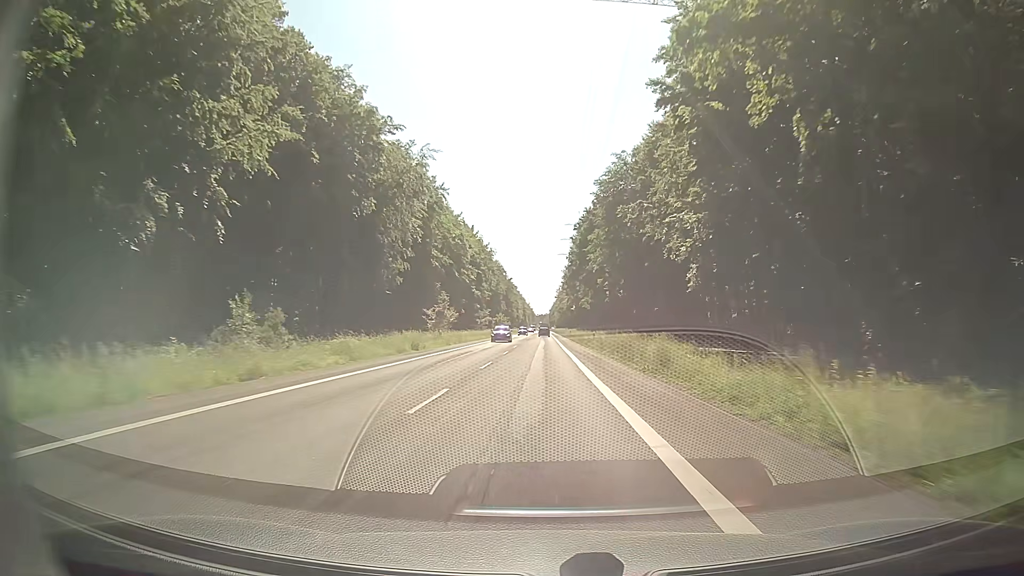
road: secondary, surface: asphalt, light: Day
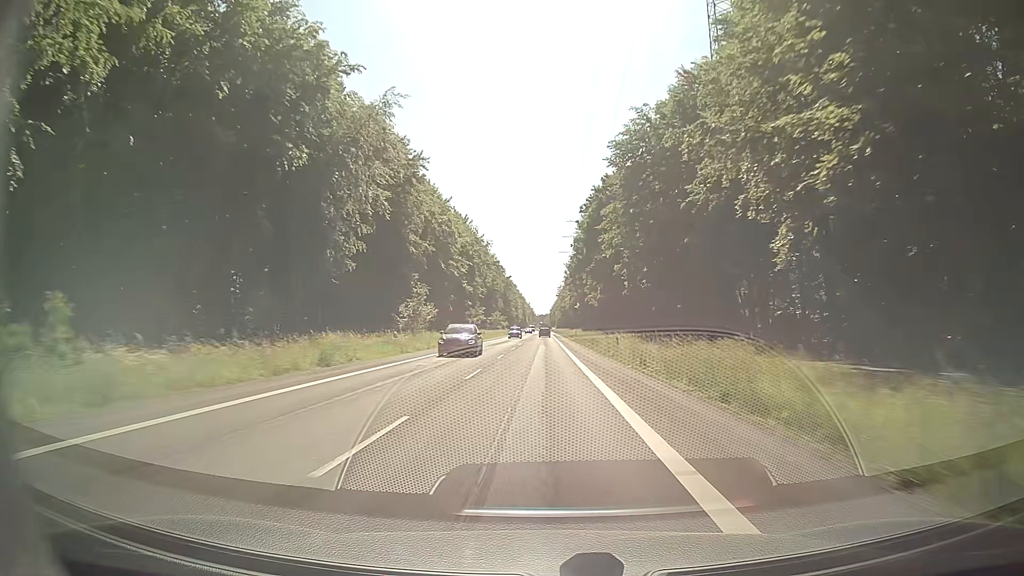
(-0.1, +16.3) m; 0°
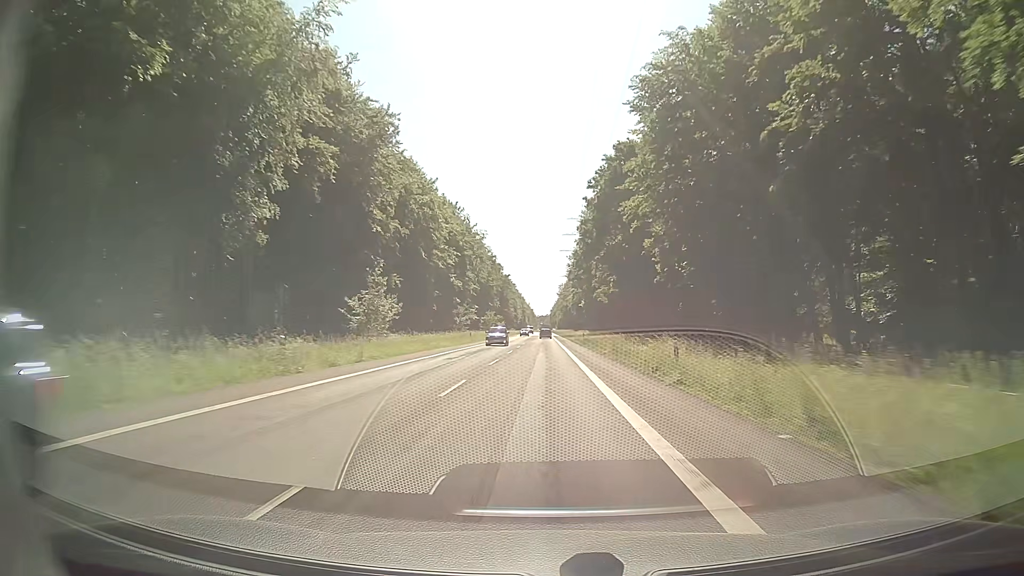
(0.0, +16.3) m; 0°
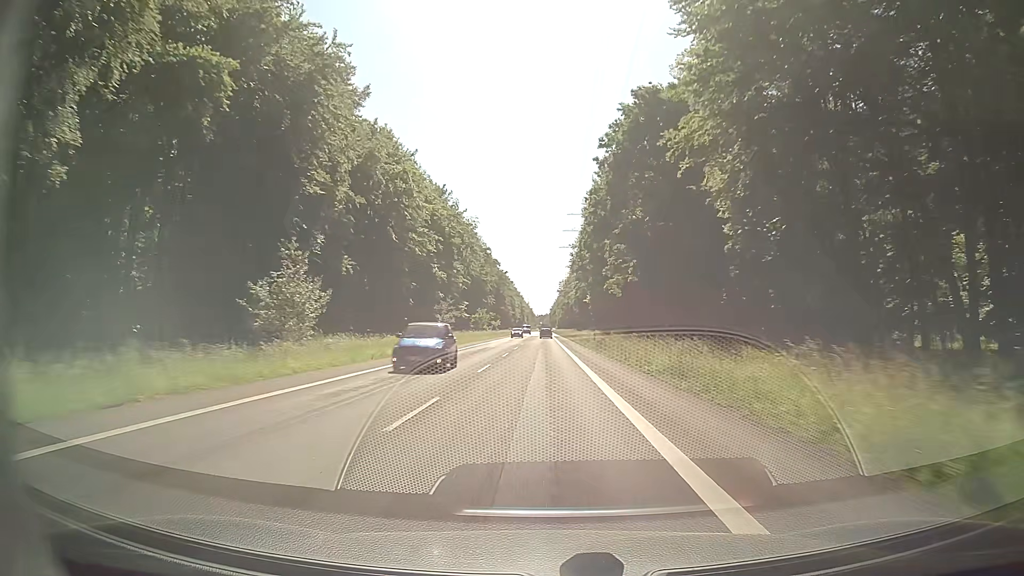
(0.0, +16.3) m; 0°
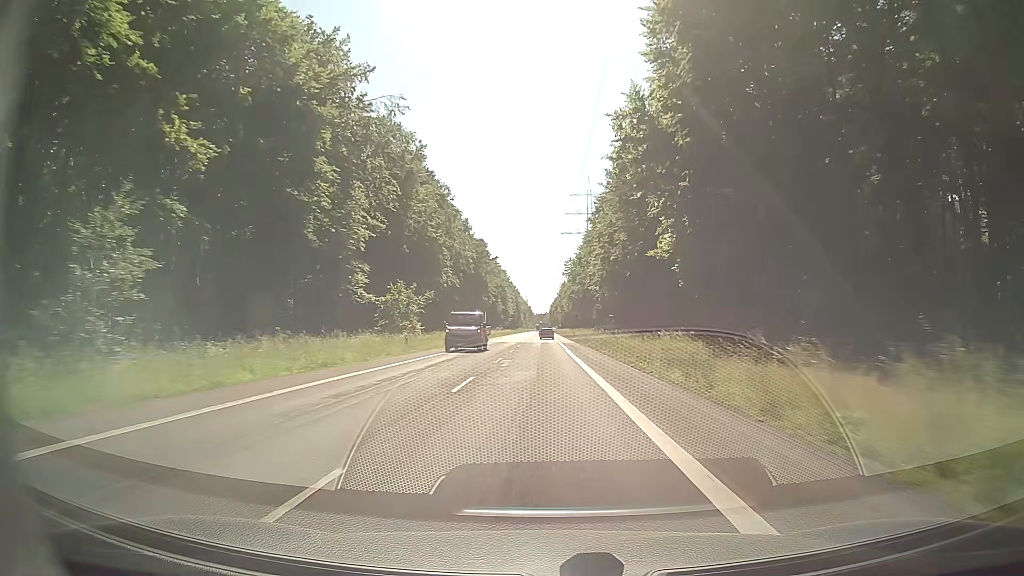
(+0.1, +65.5) m; +1°
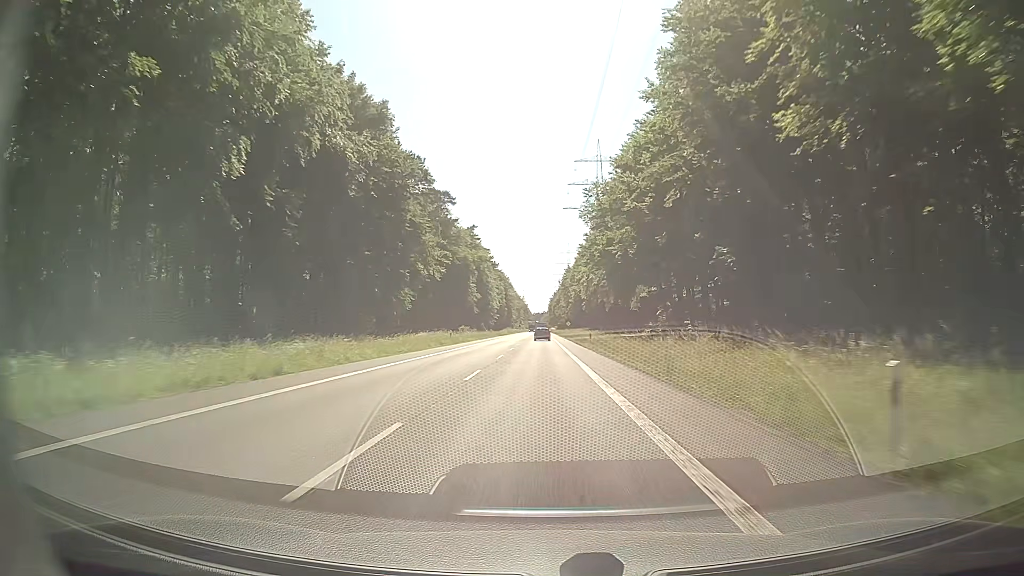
(-0.5, +81.2) m; 0°
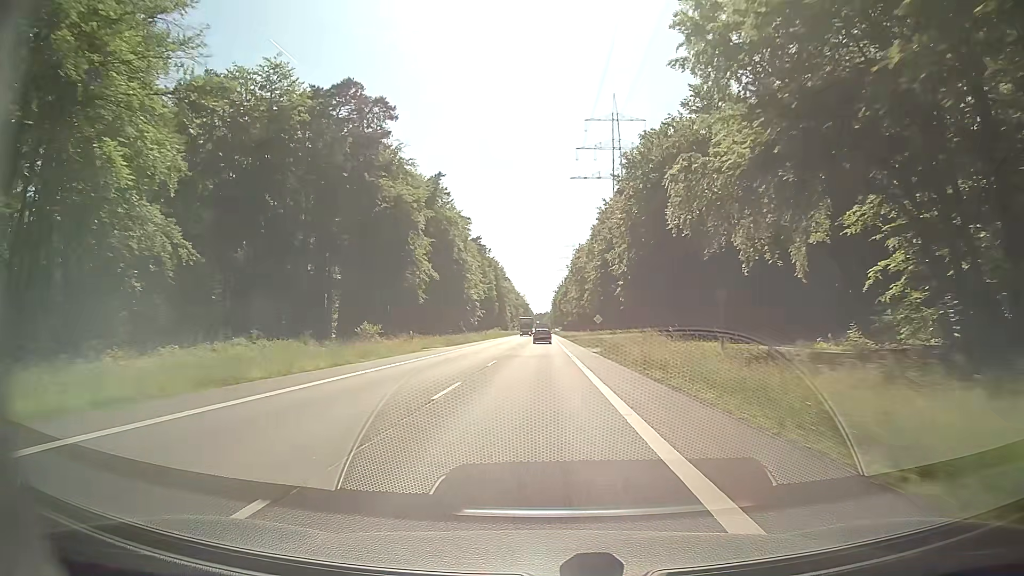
(0.0, +64.3) m; 0°
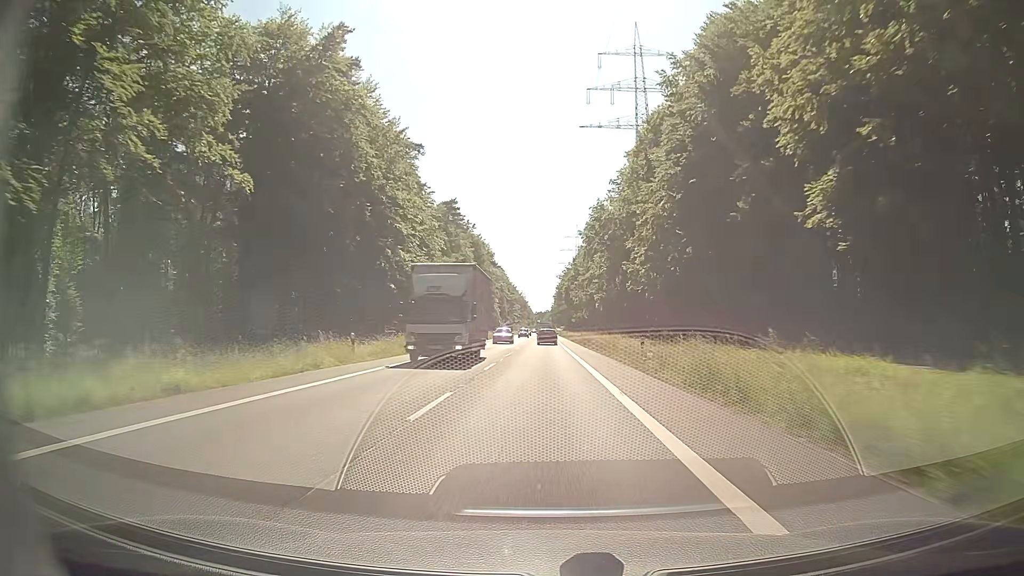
(0.0, +62.8) m; 0°
